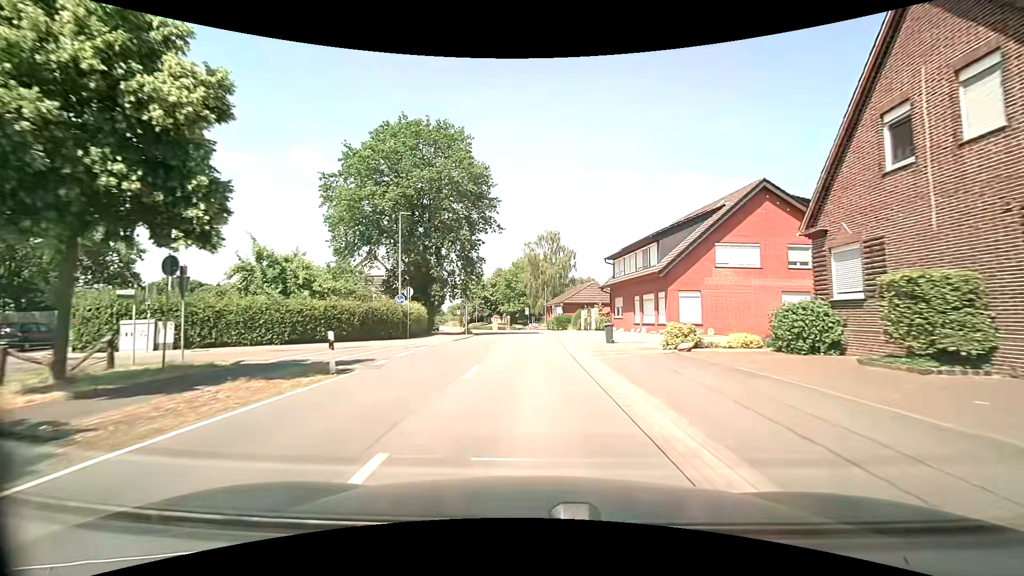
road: secondary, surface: asphalt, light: Day
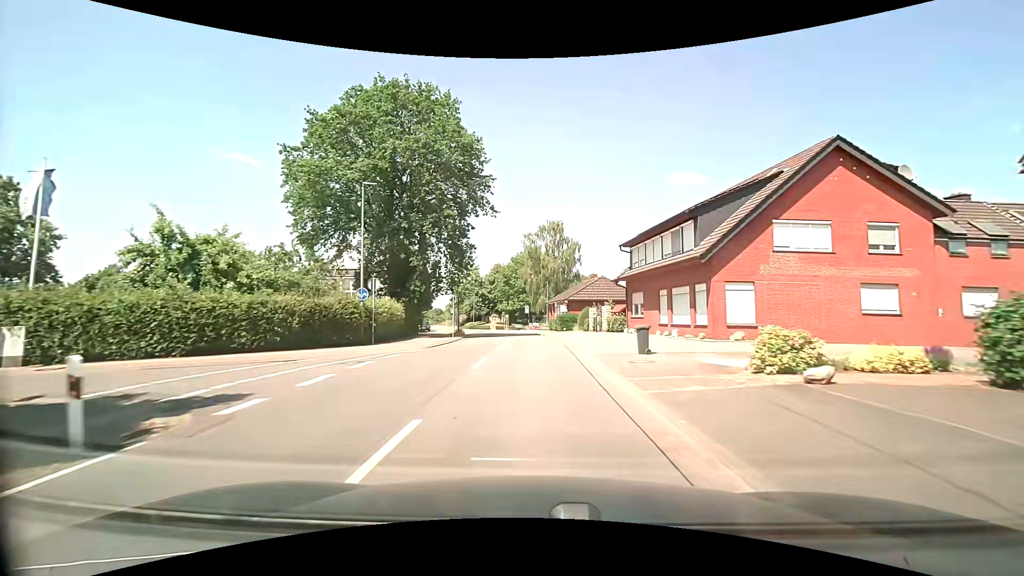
(0.0, +7.3) m; 0°
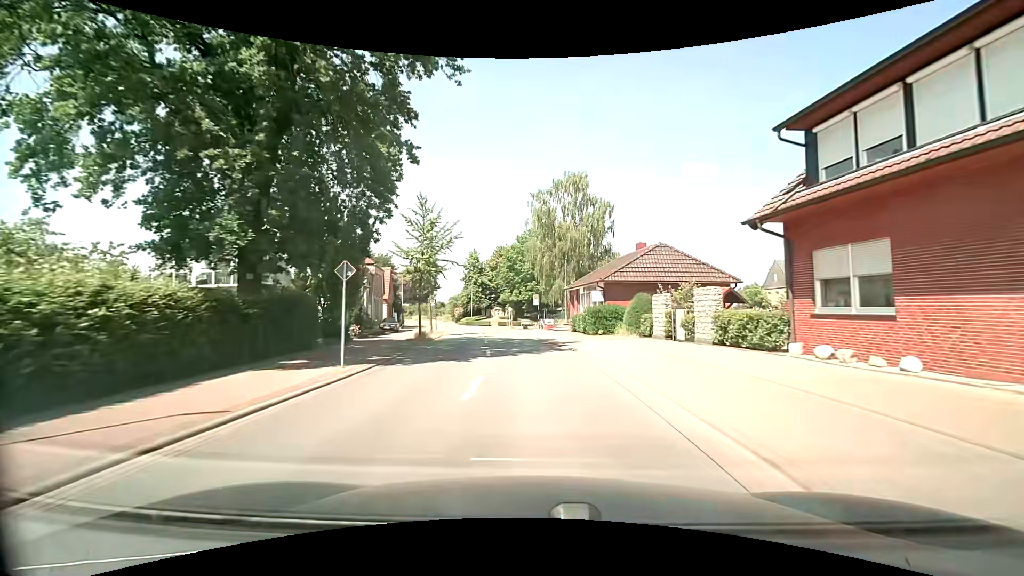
(-0.1, +21.8) m; -1°
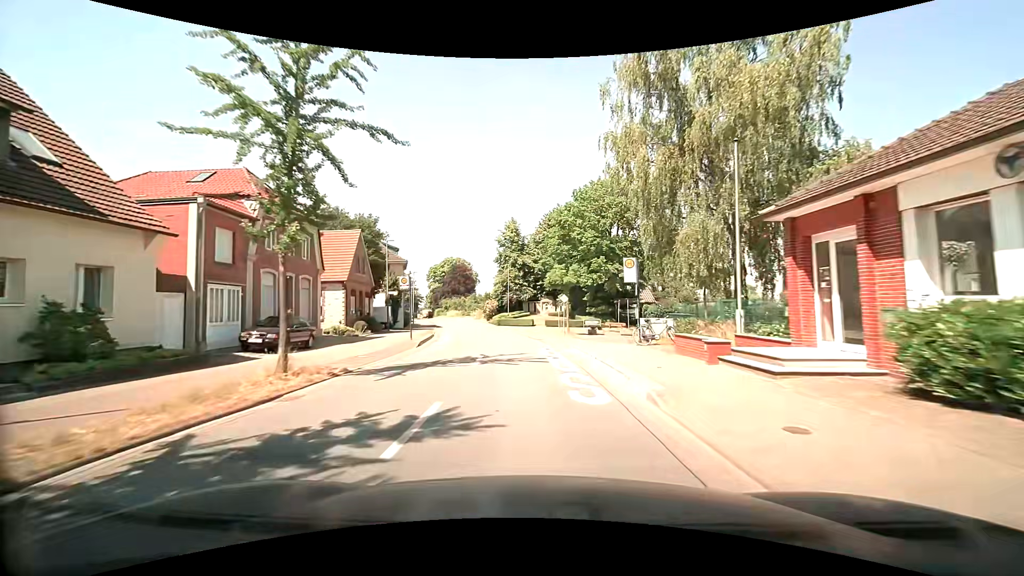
(-1.5, +29.8) m; -6°
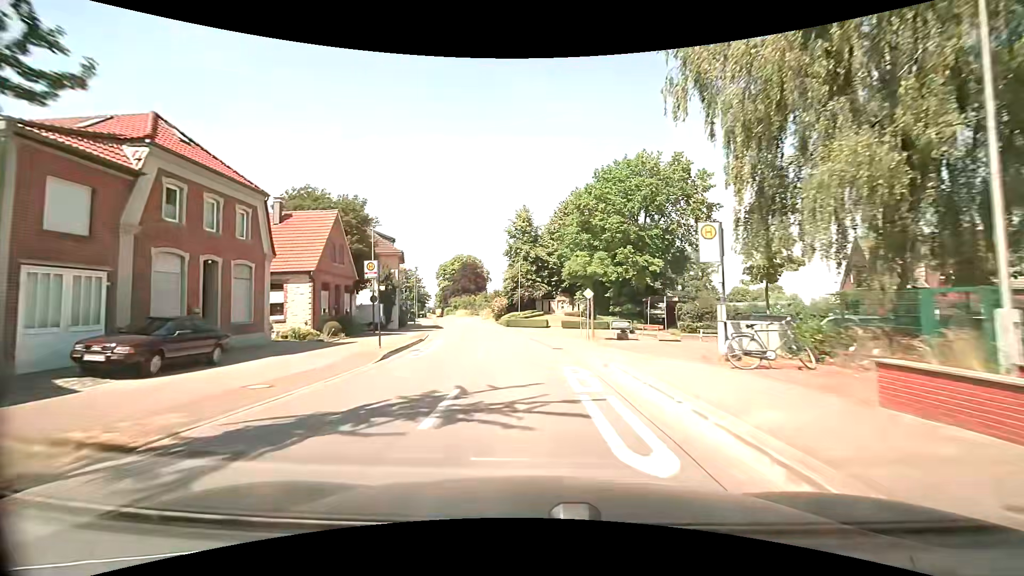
(-0.1, +7.8) m; -2°
(0, +10) (-1, +20) (-2, +30) (-3, +40) (-5, +50) (-7, +60) (-9, +69) (-11, +79) (-13, +89) (-15, +99) m
